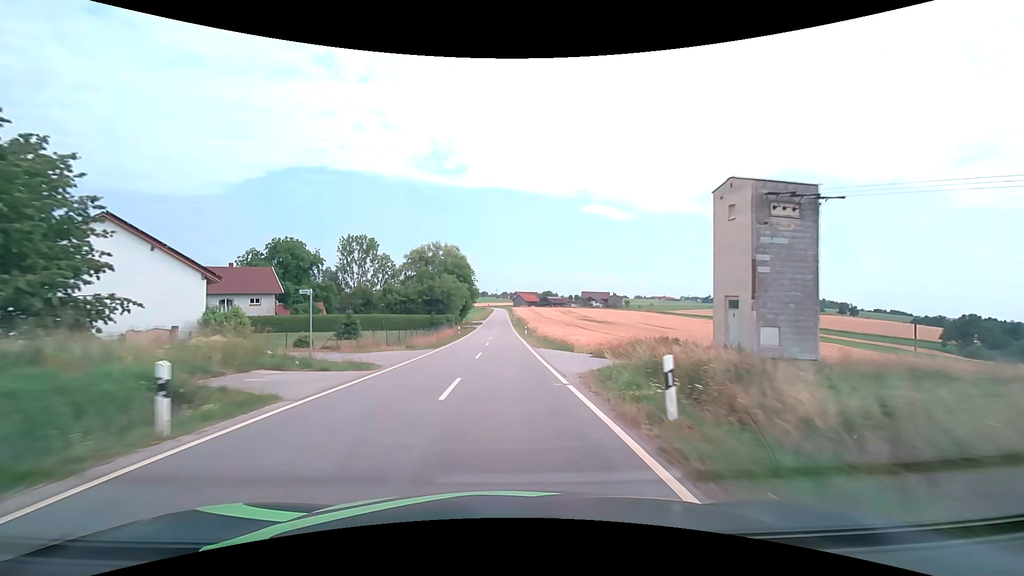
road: tertiary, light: Day
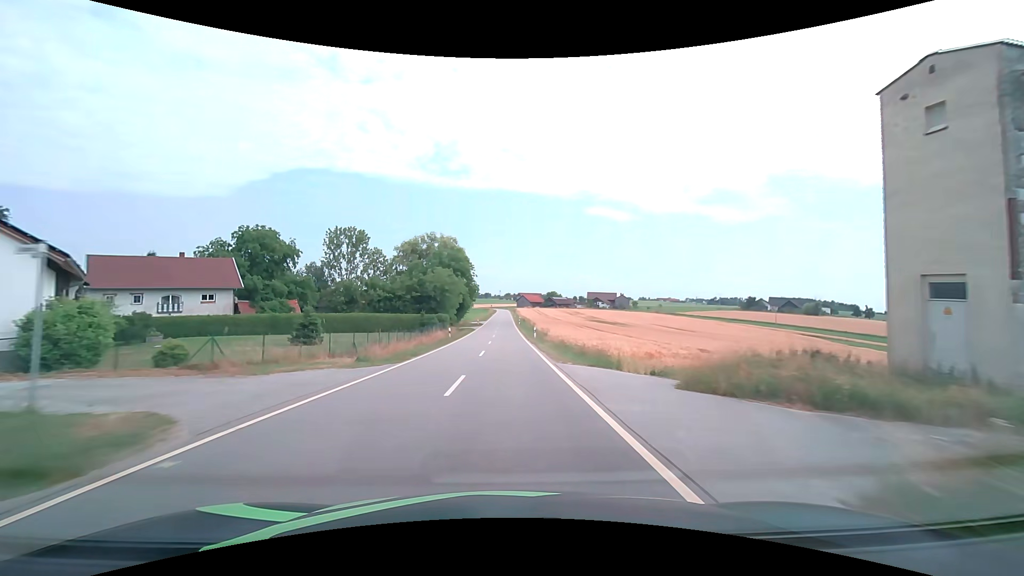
(0.0, +11.6) m; -1°
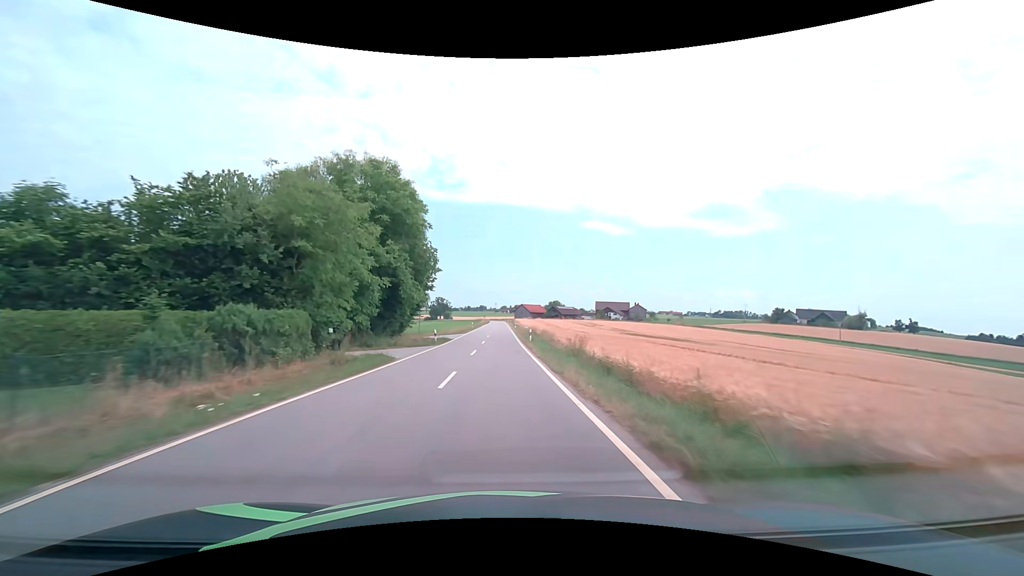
(+0.1, +47.5) m; +1°
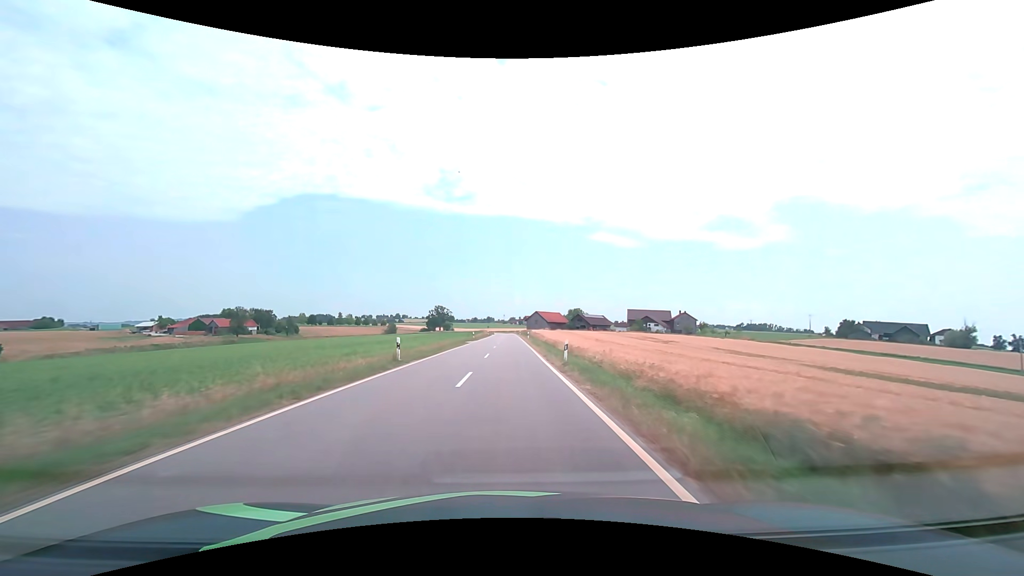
(-0.7, +60.3) m; -1°
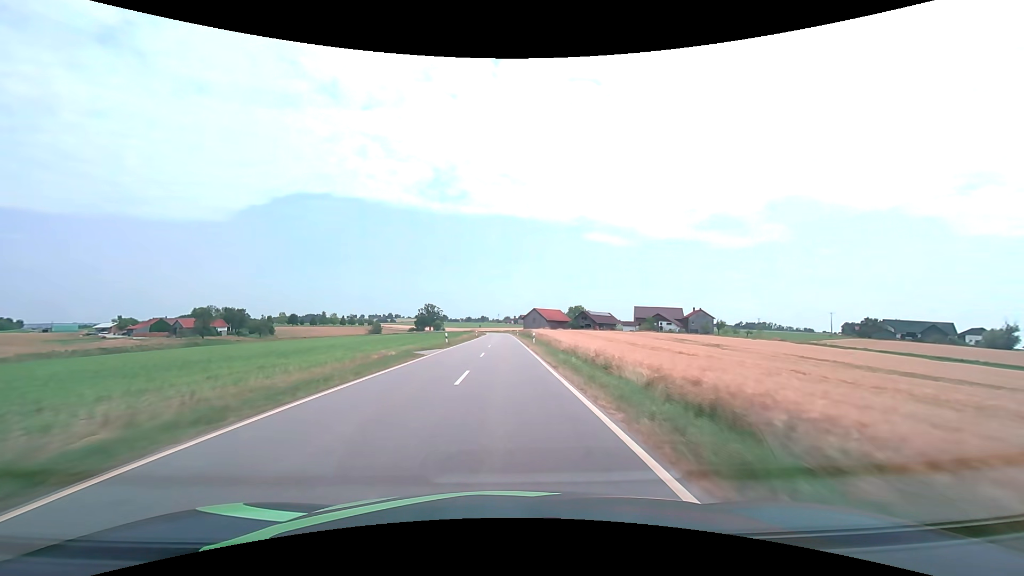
(+0.1, +24.0) m; +1°
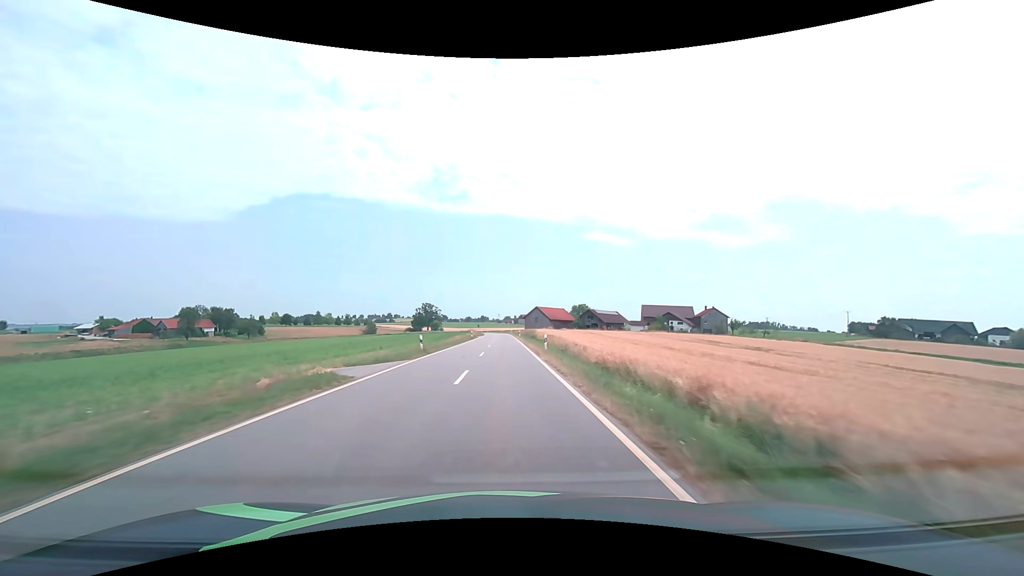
(0.0, +12.0) m; 0°
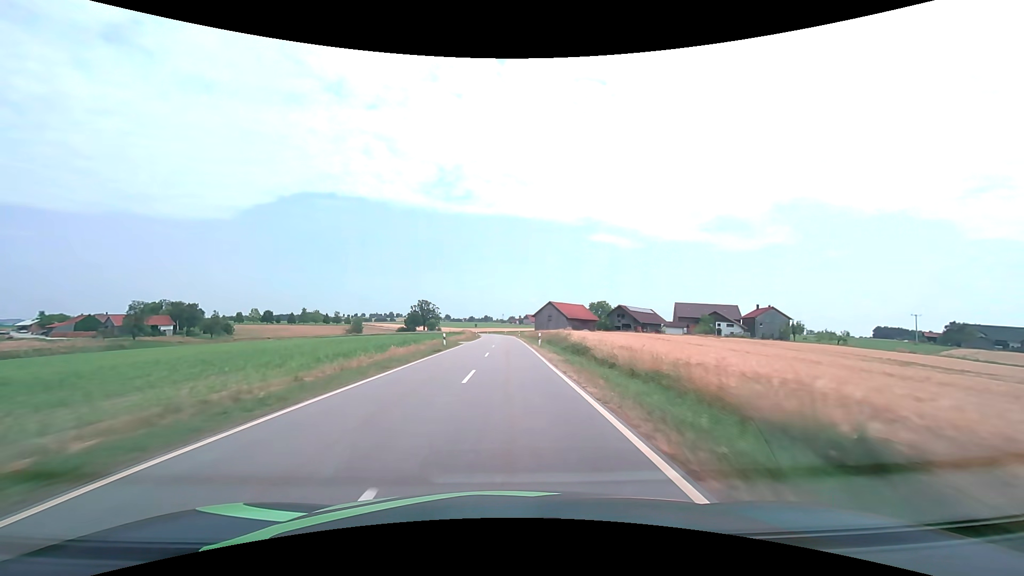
(-0.2, +36.2) m; -1°
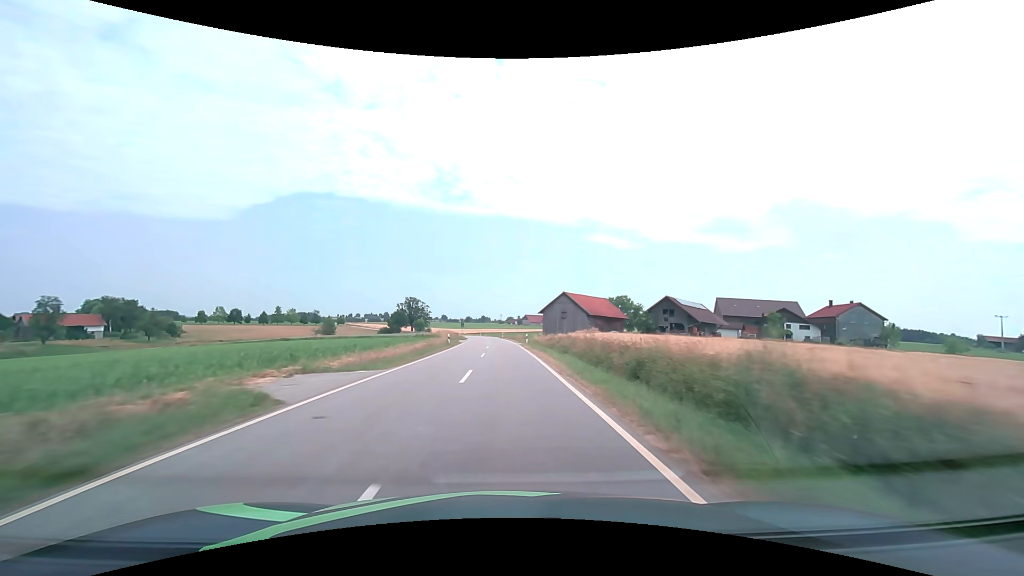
(+0.1, +36.5) m; 0°
(0, +10) (0, +20) (0, +30) (0, +40) (0, +50) (-1, +60) (-1, +70) (-2, +80) (-3, +90) (-3, +100) m
